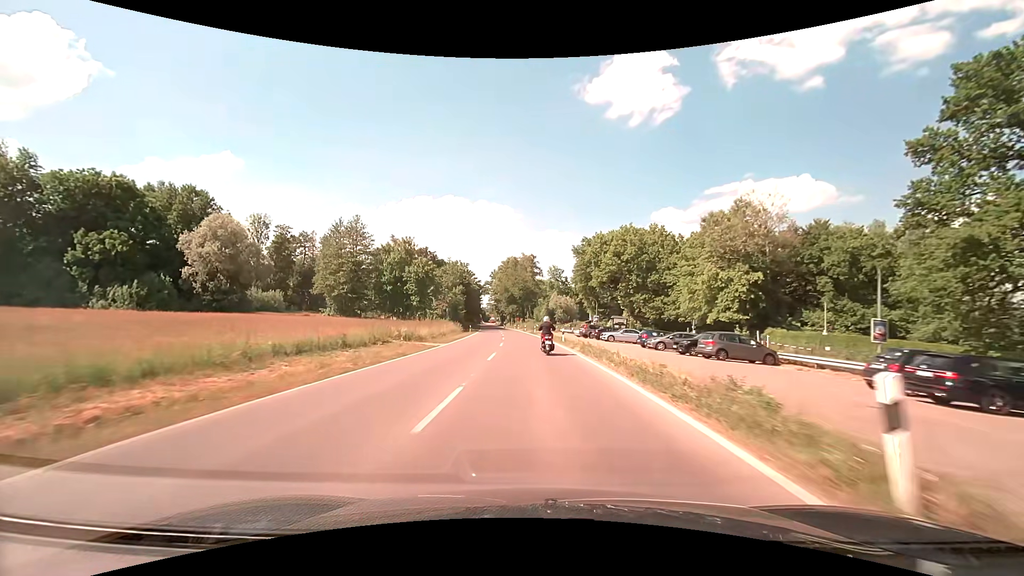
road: secondary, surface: asphalt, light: Day
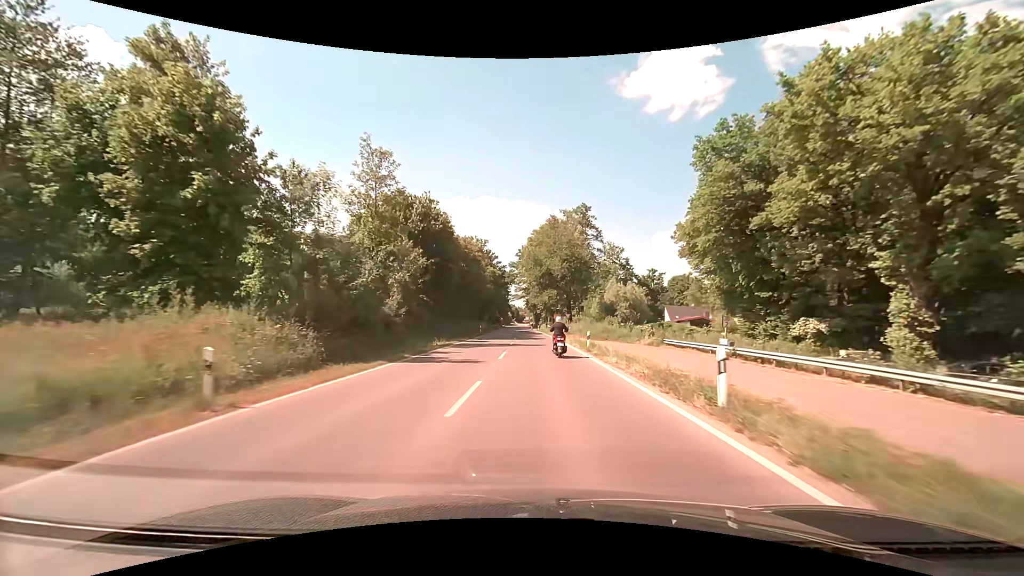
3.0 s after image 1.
(-2.8, +58.8) m; -5°
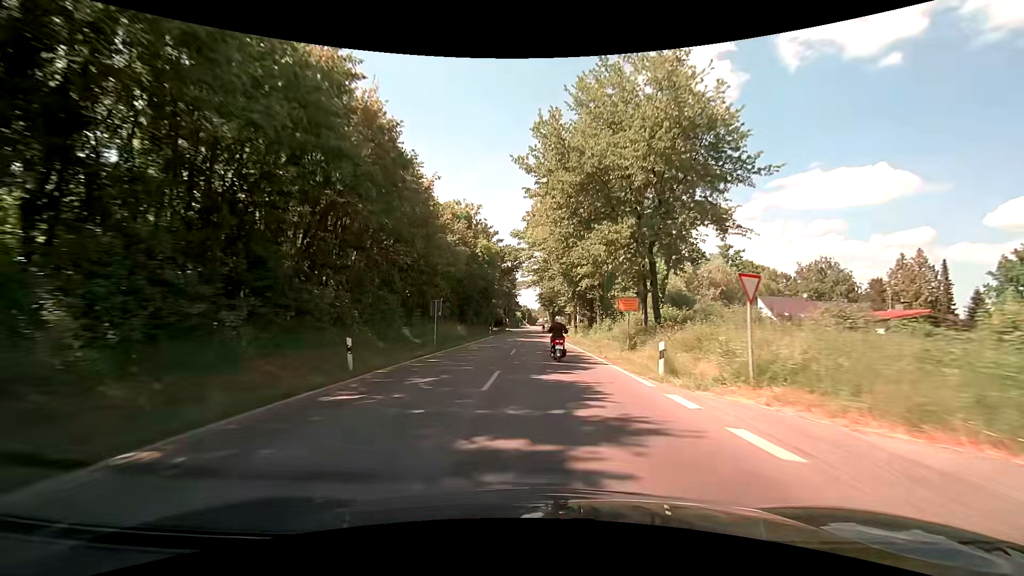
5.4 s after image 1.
(-0.8, +45.6) m; -2°
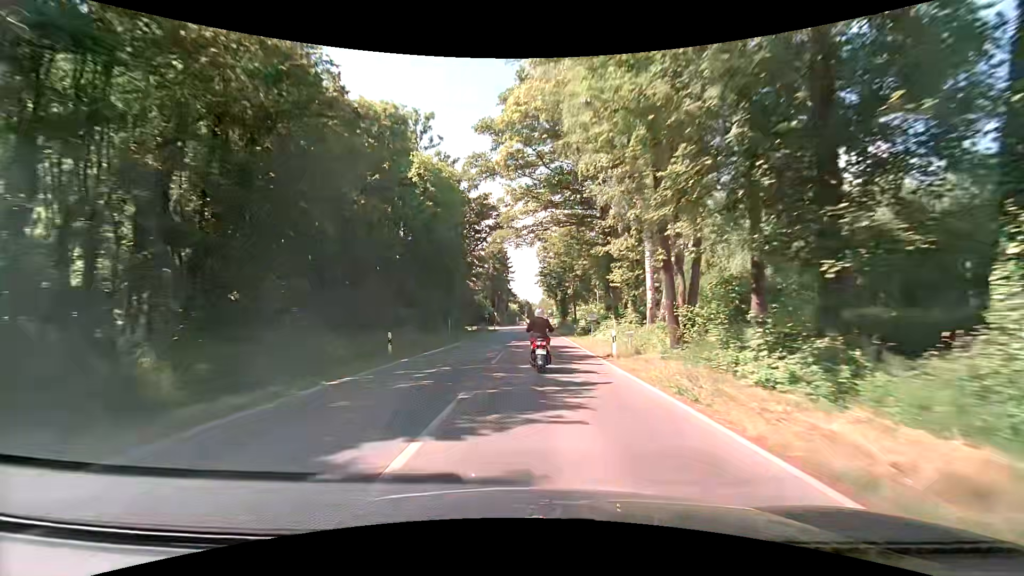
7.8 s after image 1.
(+0.2, +42.2) m; 0°
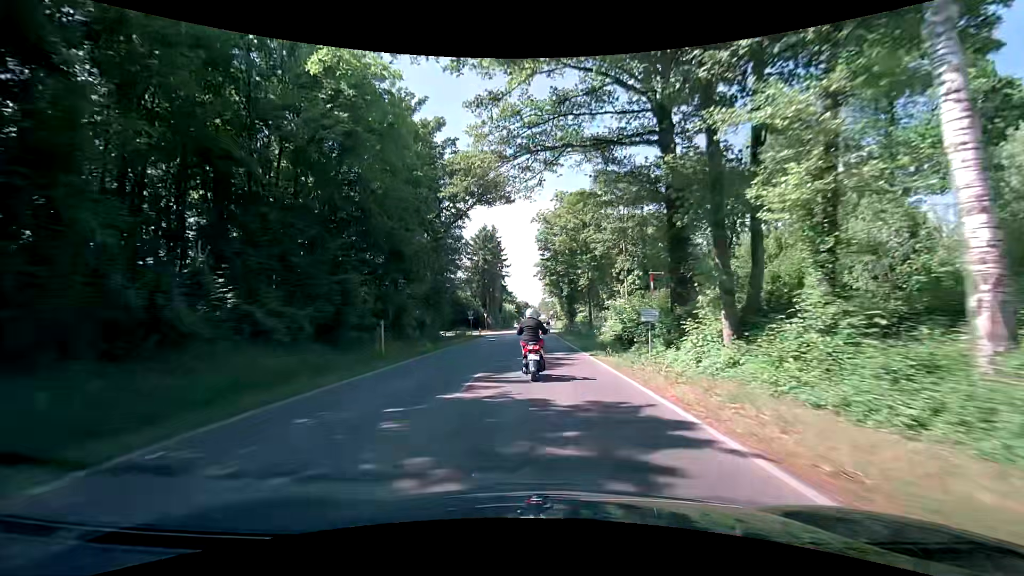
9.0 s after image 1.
(0.0, +18.1) m; 0°
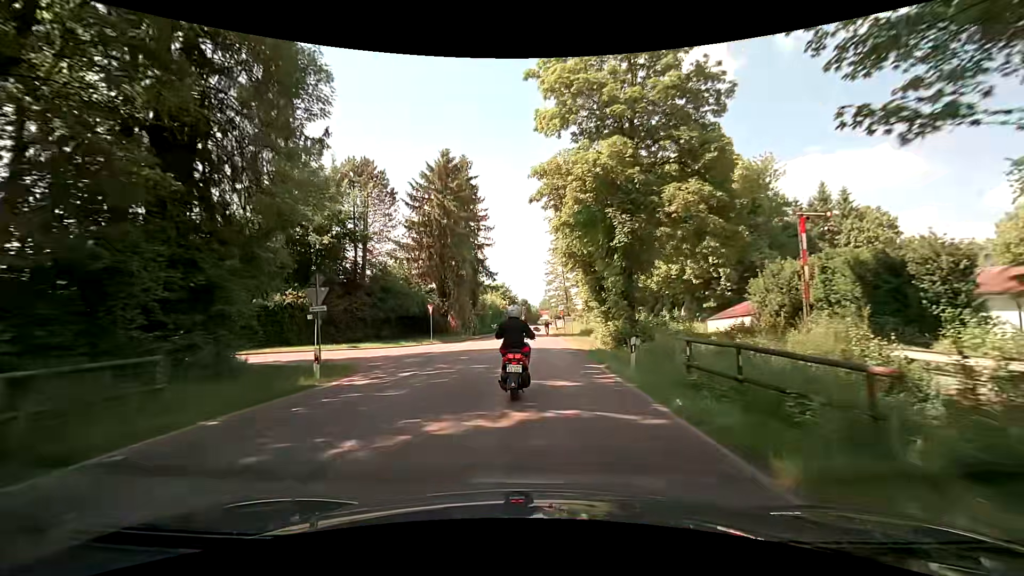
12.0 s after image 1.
(-0.4, +40.1) m; 0°
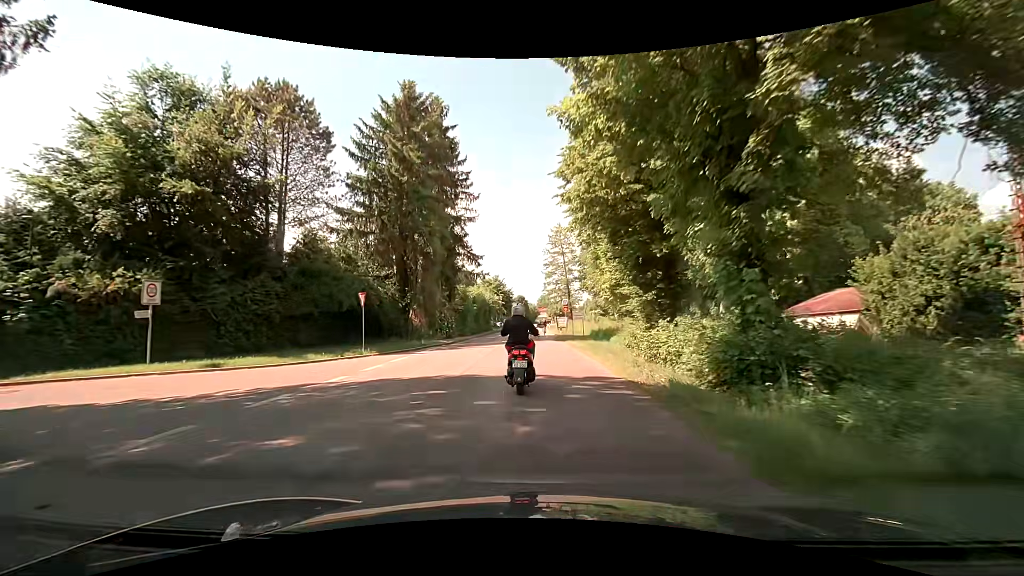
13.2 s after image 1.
(0.0, +14.0) m; -1°
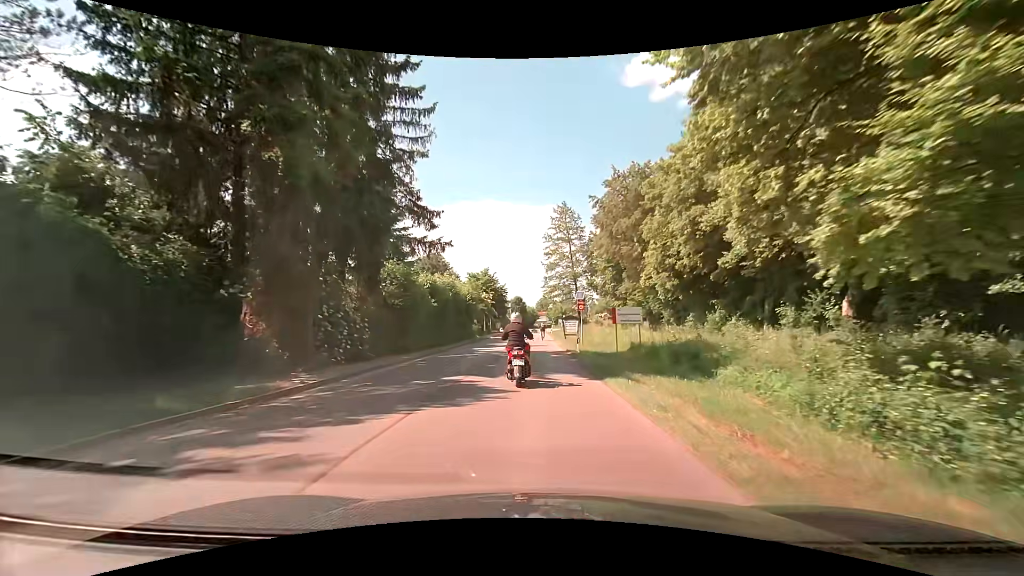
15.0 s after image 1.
(+0.2, +19.9) m; +1°
(0, +10) (0, +20) (0, +30) (0, +40) (0, +50) (0, +60) (0, +70) (0, +80) (0, +90) (0, +100) m
